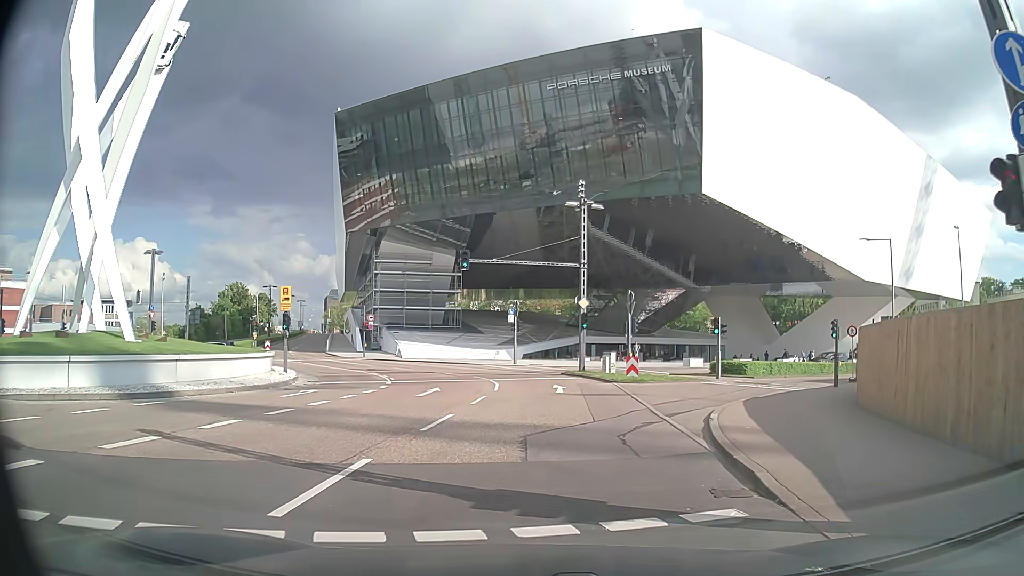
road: secondary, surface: asphalt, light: Day
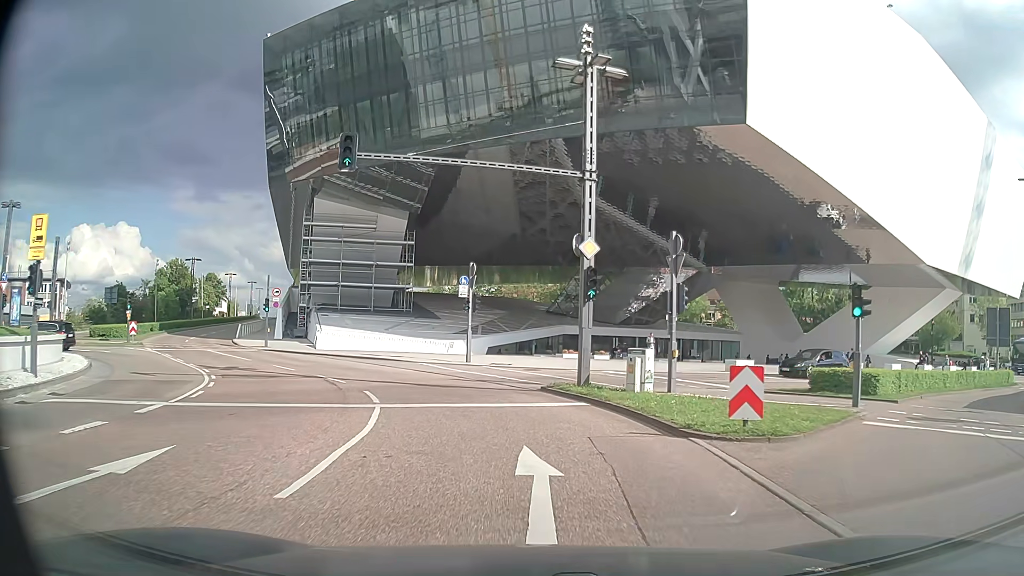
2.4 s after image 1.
(+0.6, +18.3) m; +2°
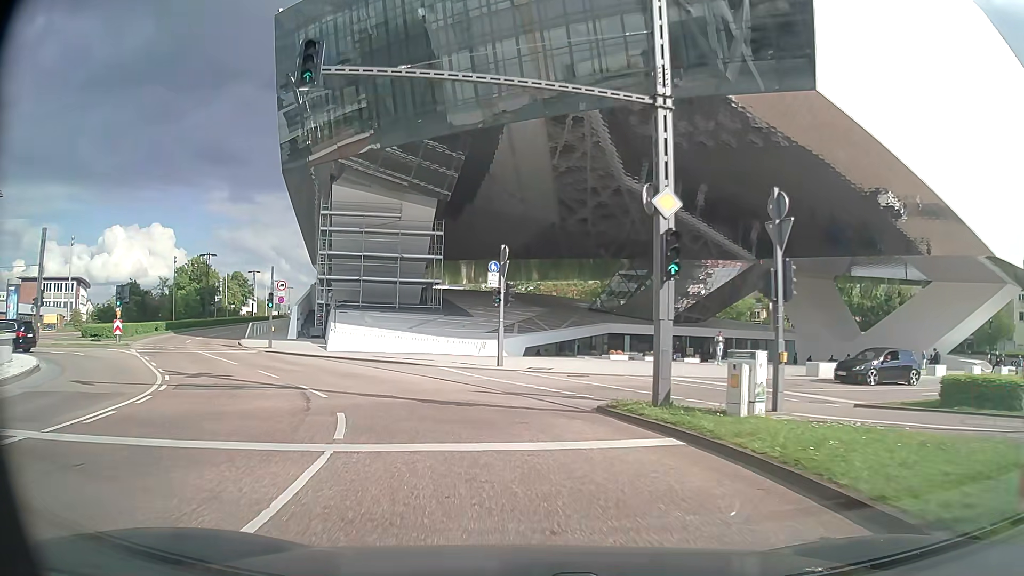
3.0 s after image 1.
(-0.1, +5.7) m; -2°
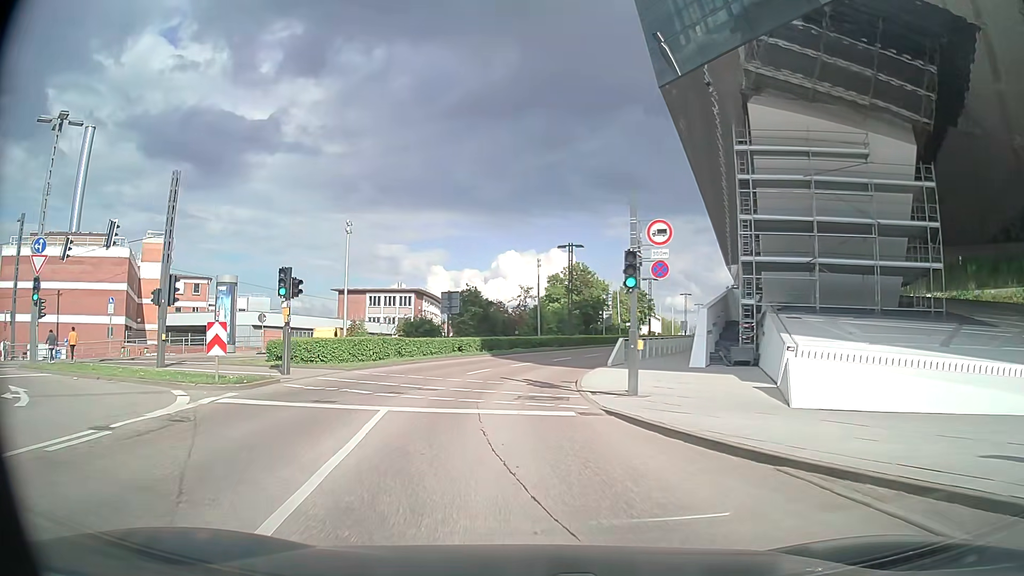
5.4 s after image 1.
(-7.2, +23.0) m; -36°
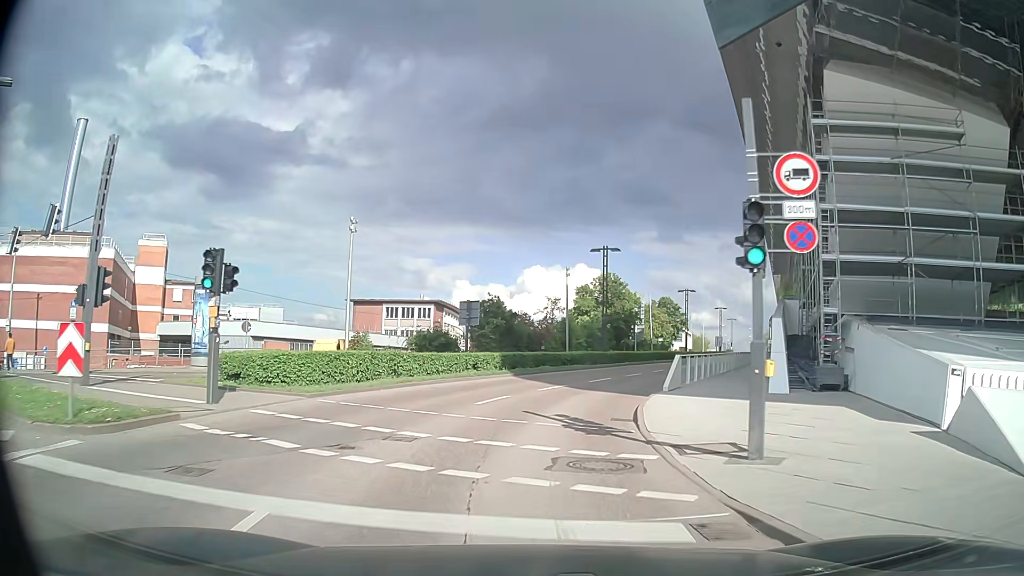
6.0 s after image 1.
(-0.2, +6.5) m; -2°
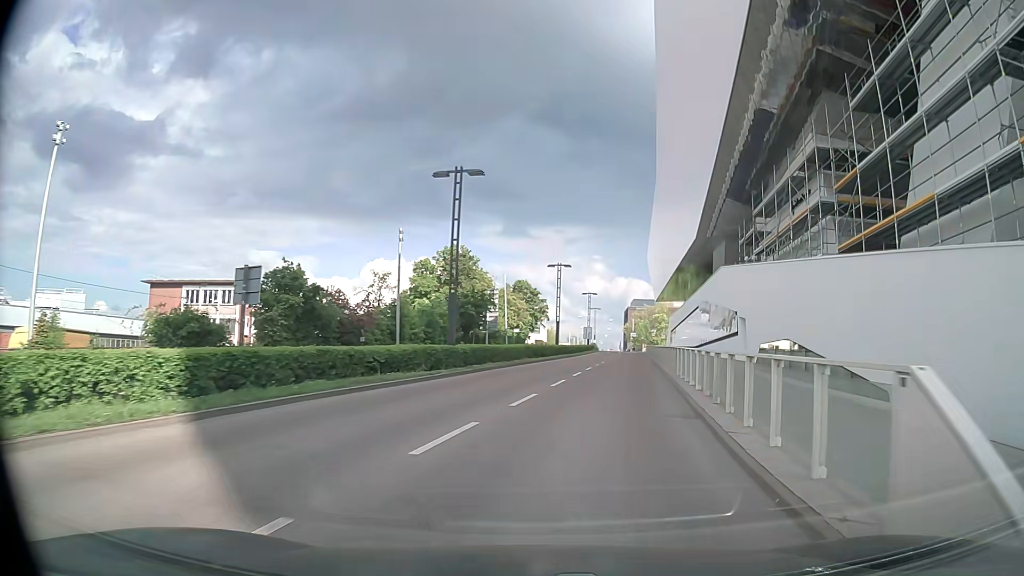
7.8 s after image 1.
(+1.2, +20.0) m; +12°
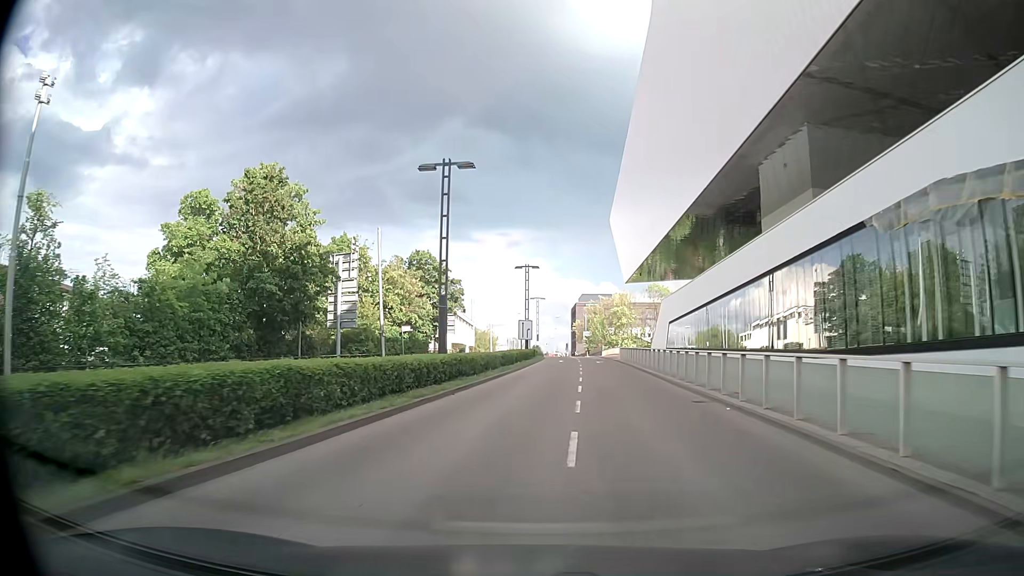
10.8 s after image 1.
(+4.0, +36.2) m; +8°
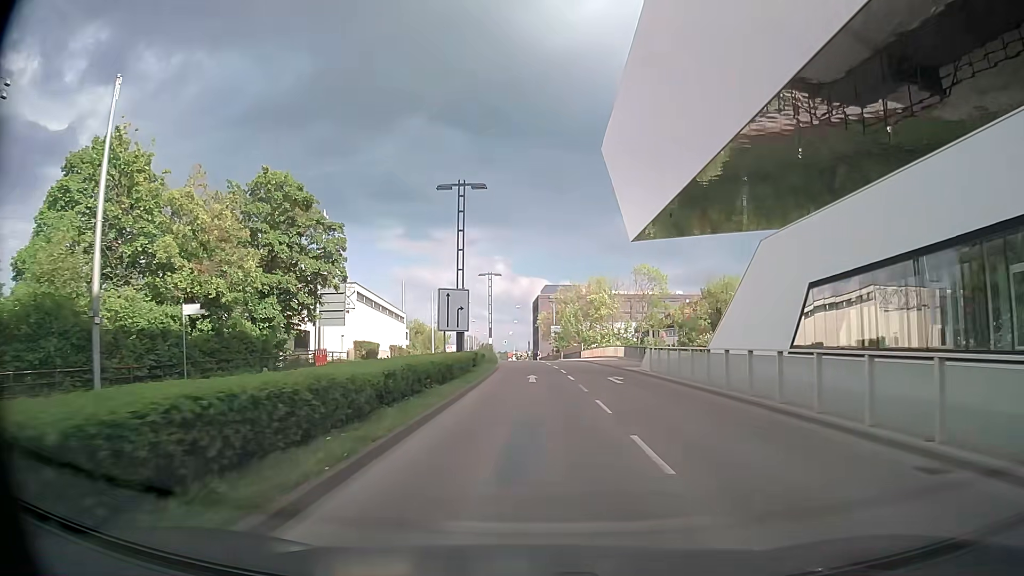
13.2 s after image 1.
(-0.1, +30.7) m; +2°
(0, +10) (0, +20) (0, +30) (0, +40) (0, +50) (-1, +60) (-1, +70) (-2, +80) (-2, +90) (-3, +100) m
